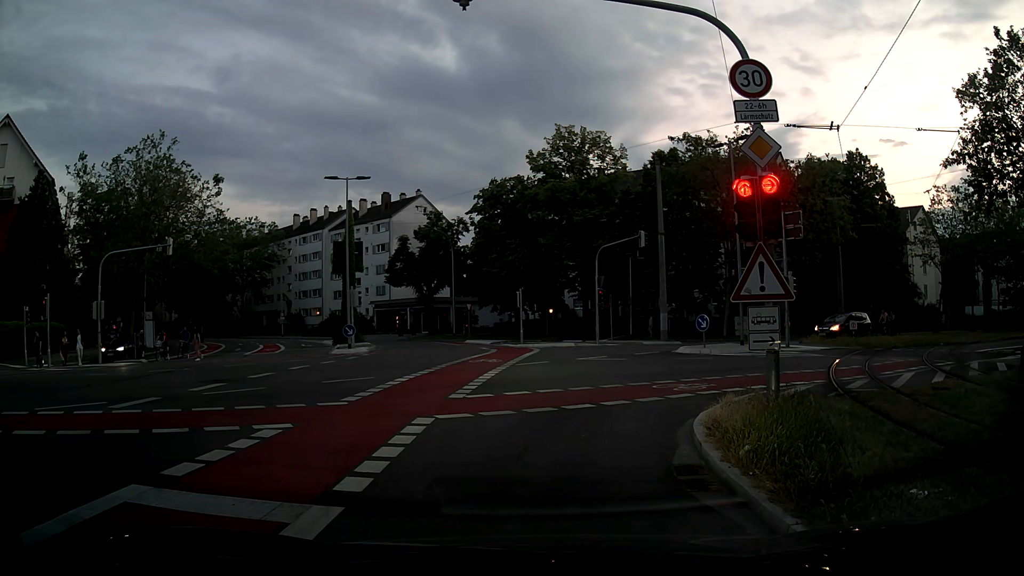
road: secondary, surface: asphalt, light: Dusk
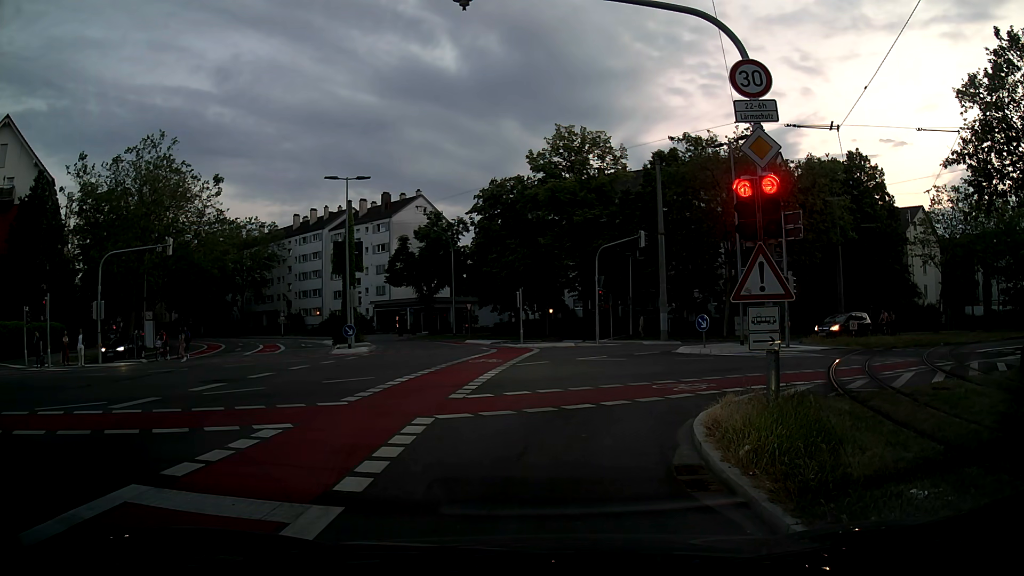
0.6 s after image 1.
(0.0, 0.0) m; 0°
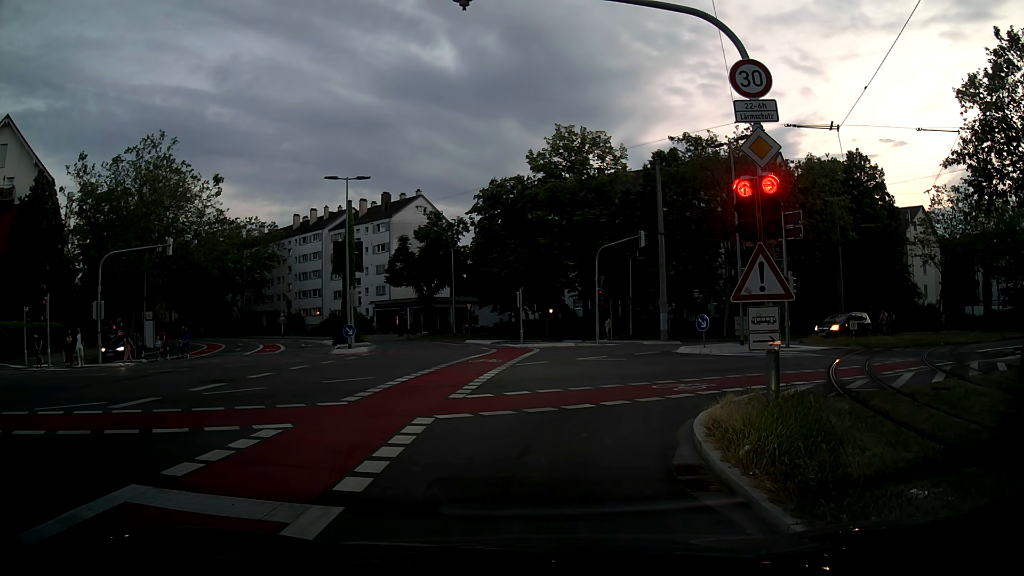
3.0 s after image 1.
(0.0, 0.0) m; 0°
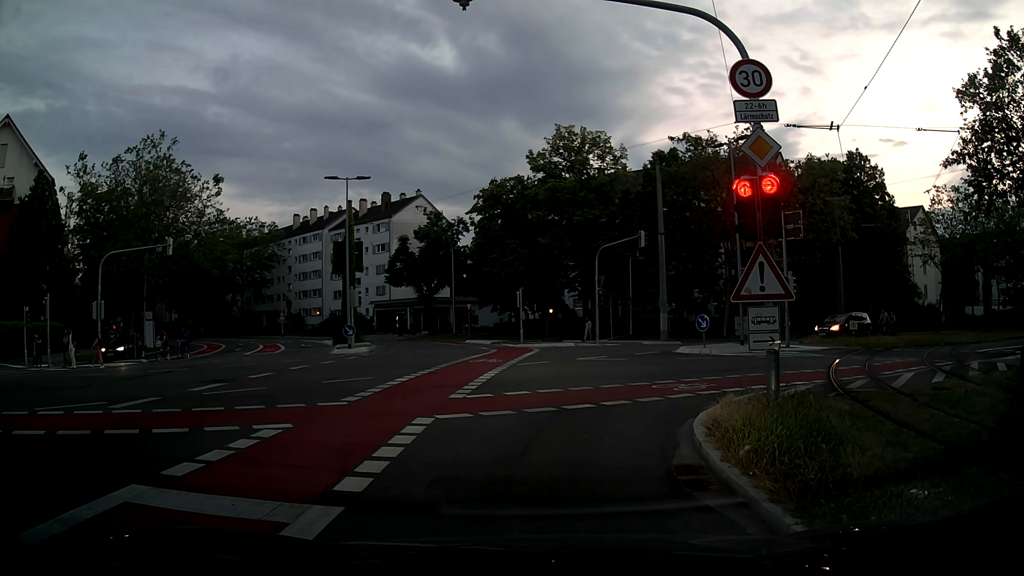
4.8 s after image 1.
(0.0, 0.0) m; 0°
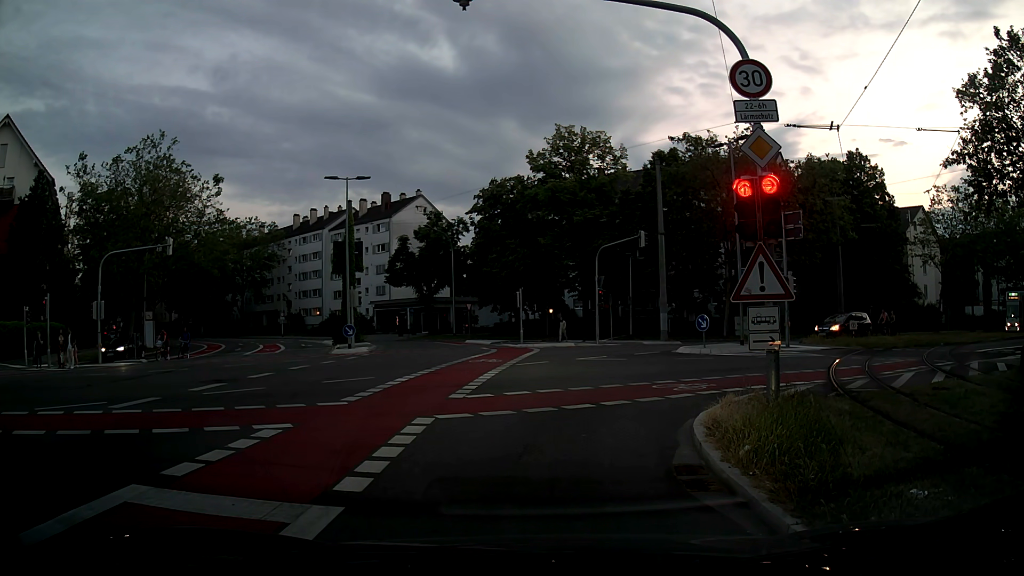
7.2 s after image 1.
(0.0, 0.0) m; 0°
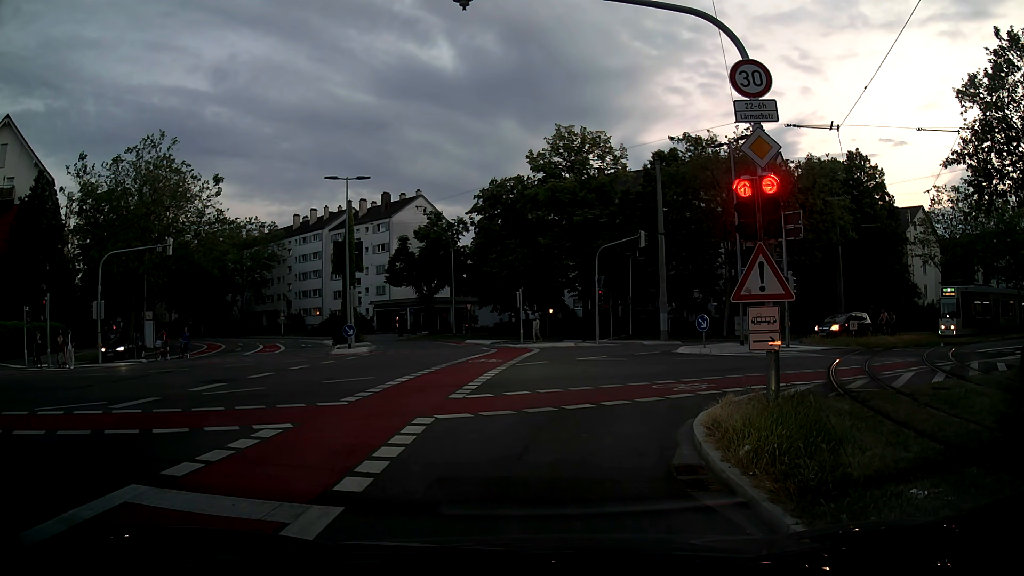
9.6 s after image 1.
(0.0, 0.0) m; 0°
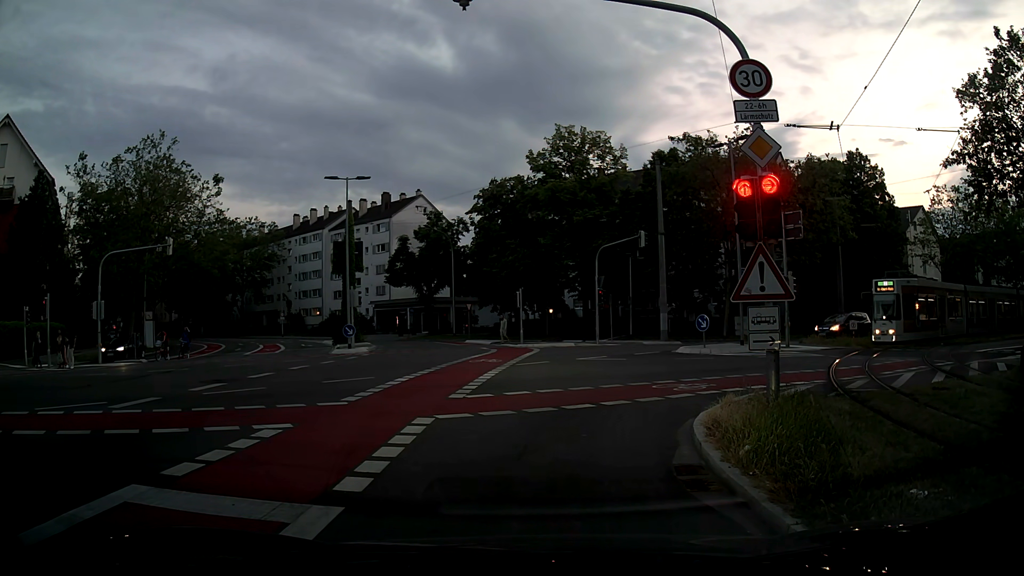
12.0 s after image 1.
(0.0, 0.0) m; 0°
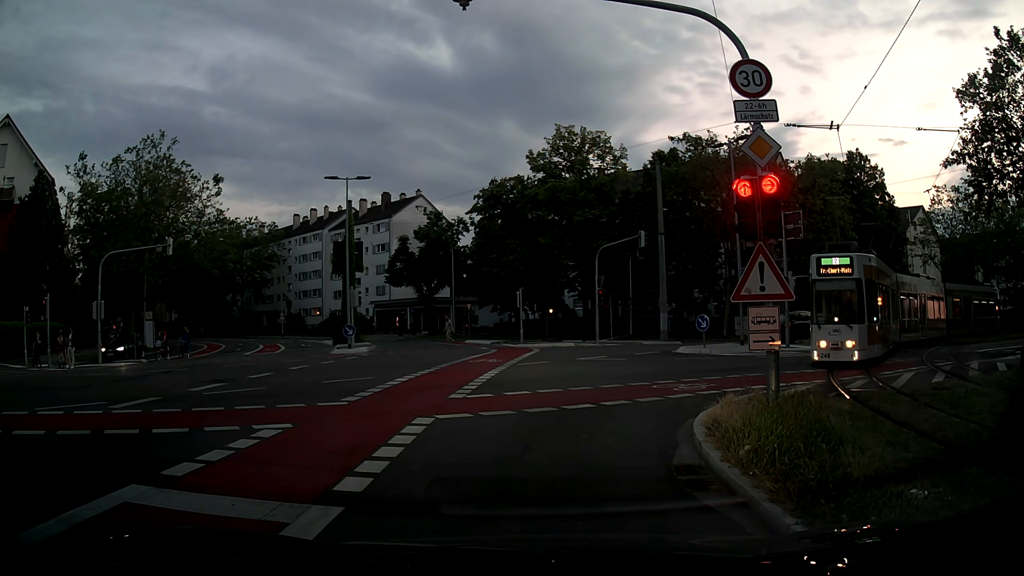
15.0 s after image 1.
(0.0, 0.0) m; 0°
(0, +10) (+5, +19) (+14, +24) (+23, +28) (+32, +32) (+41, +36) (+50, +40) (+59, +44) (+69, +48) (+78, +52) m
